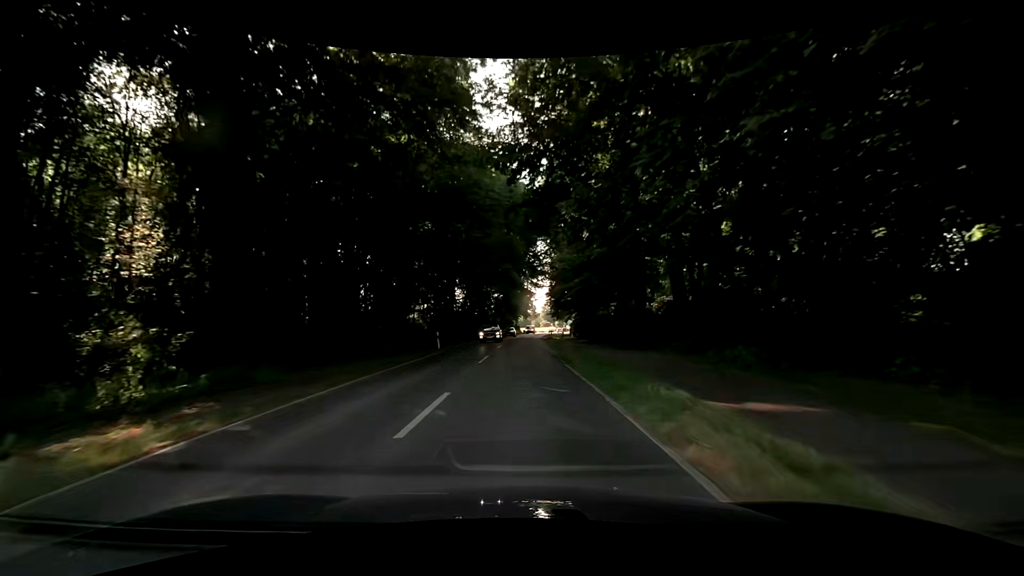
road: secondary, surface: asphalt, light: Day
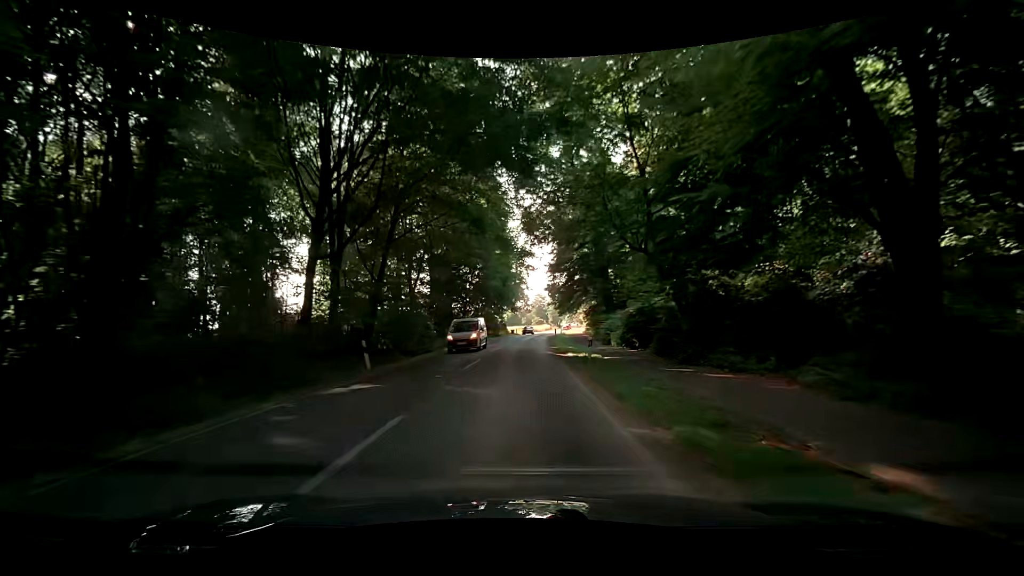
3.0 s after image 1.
(+0.3, +39.1) m; +1°
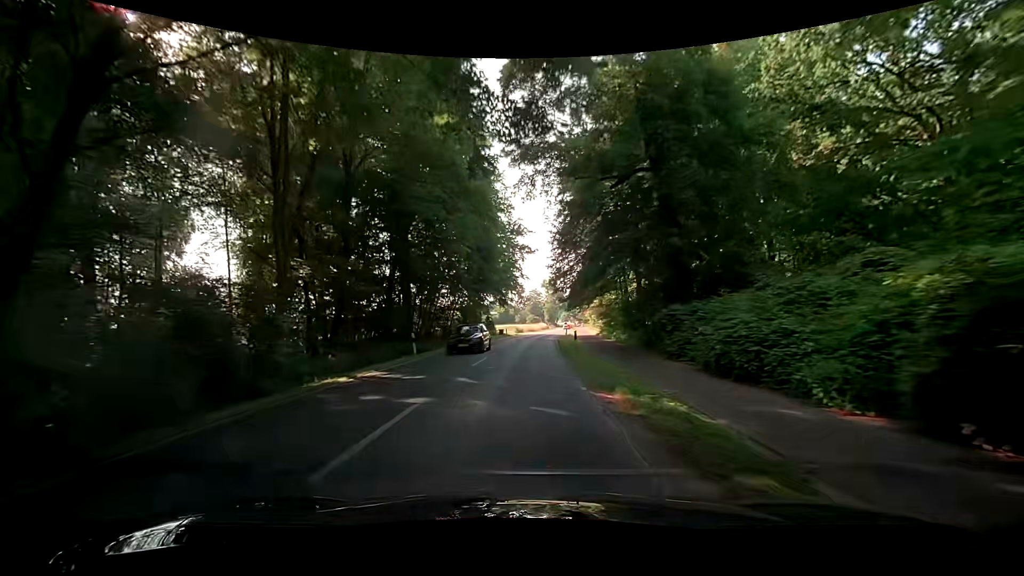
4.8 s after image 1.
(0.0, +23.5) m; 0°
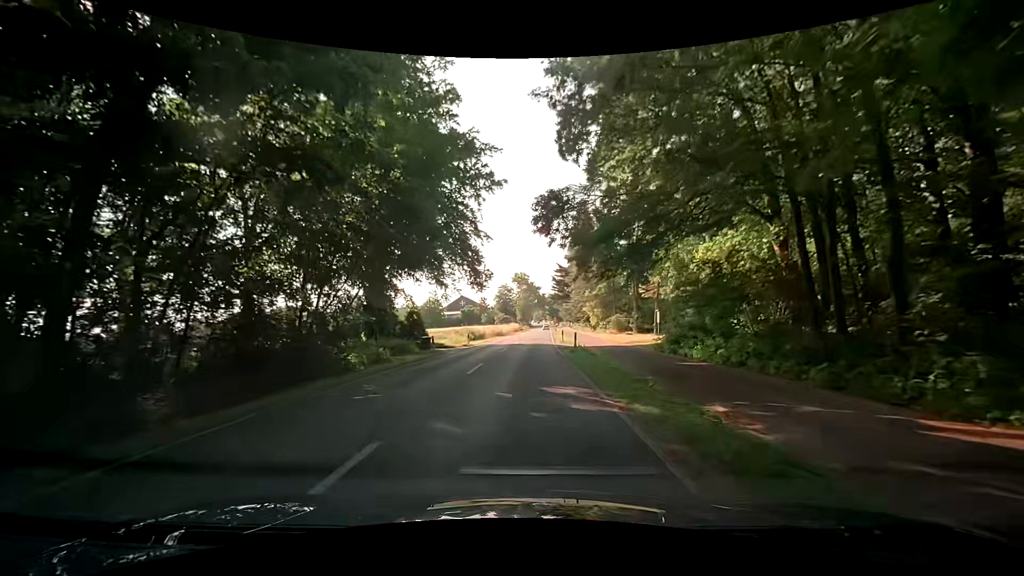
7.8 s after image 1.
(+1.4, +39.0) m; +4°
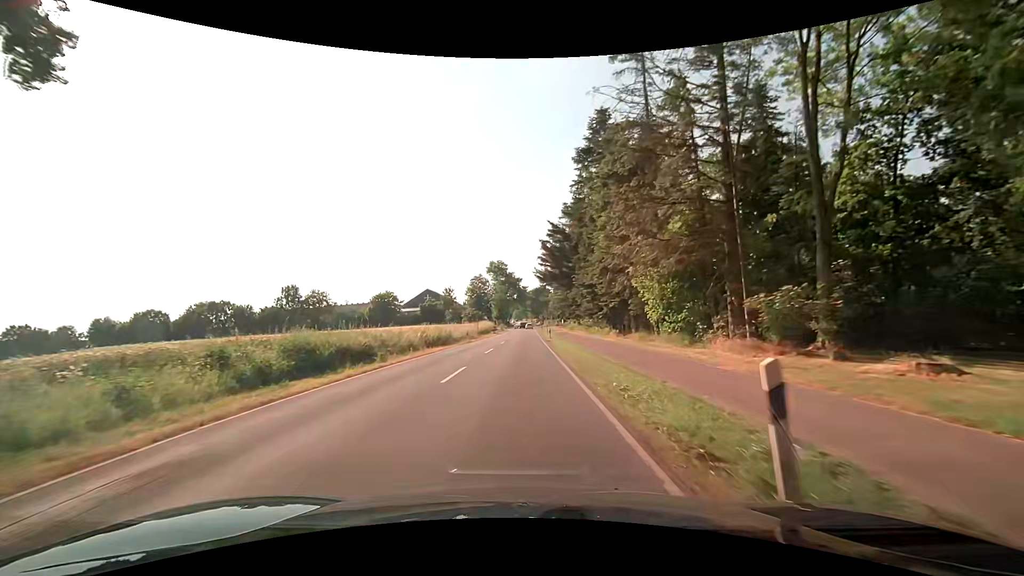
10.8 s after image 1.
(+0.8, +39.1) m; +2°
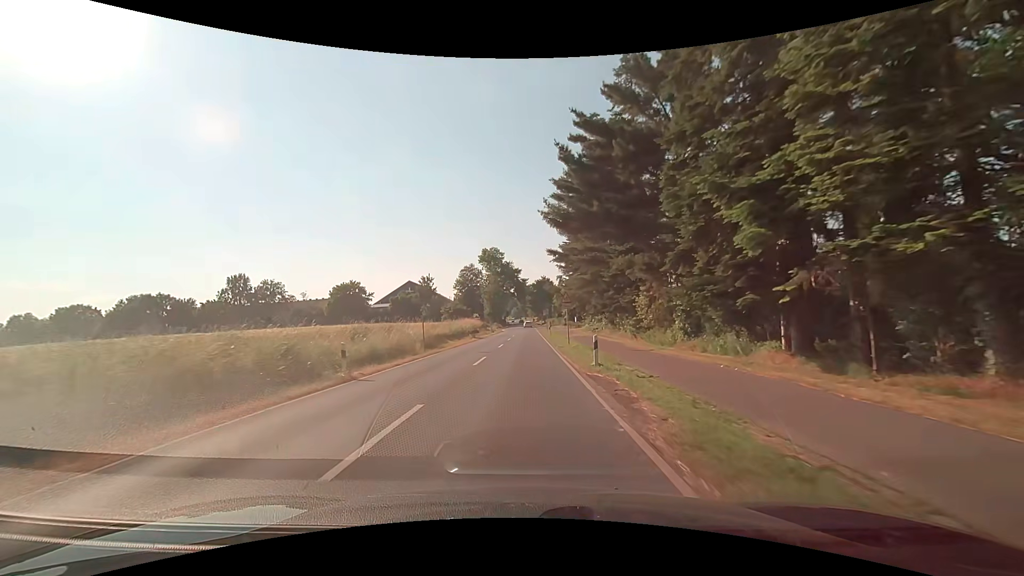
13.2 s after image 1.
(-0.1, +31.2) m; 0°
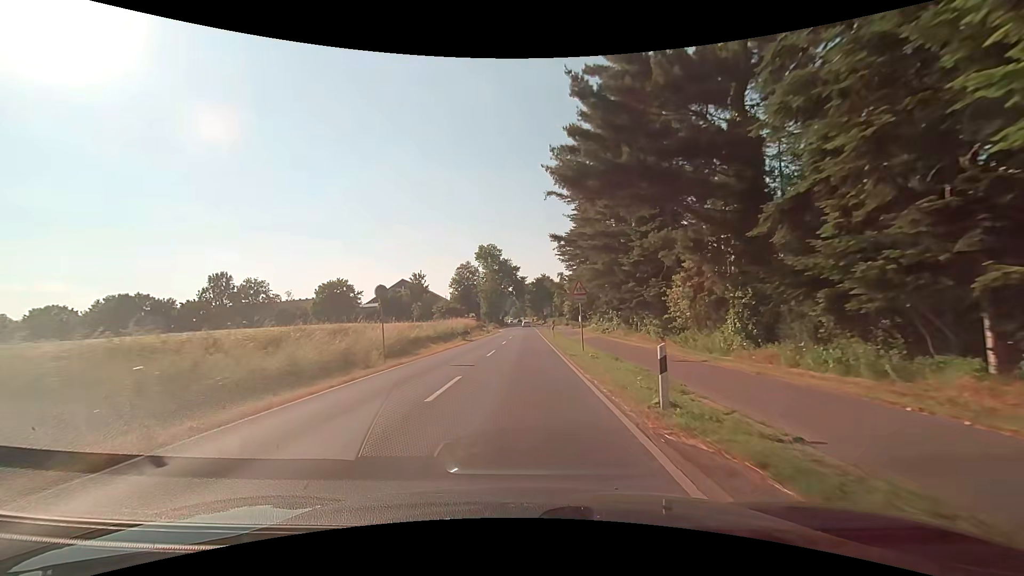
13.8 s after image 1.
(0.0, +7.8) m; 0°
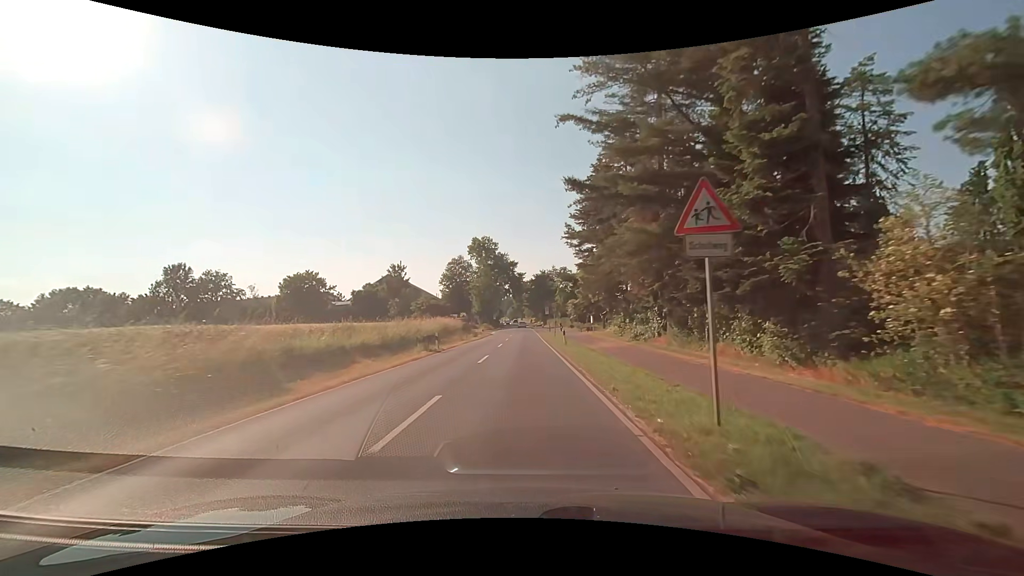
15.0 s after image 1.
(0.0, +15.6) m; 0°
(0, +10) (0, +20) (0, +30) (0, +40) (0, +50) (0, +60) (0, +70) (0, +80) (0, +90) (0, +100) m
